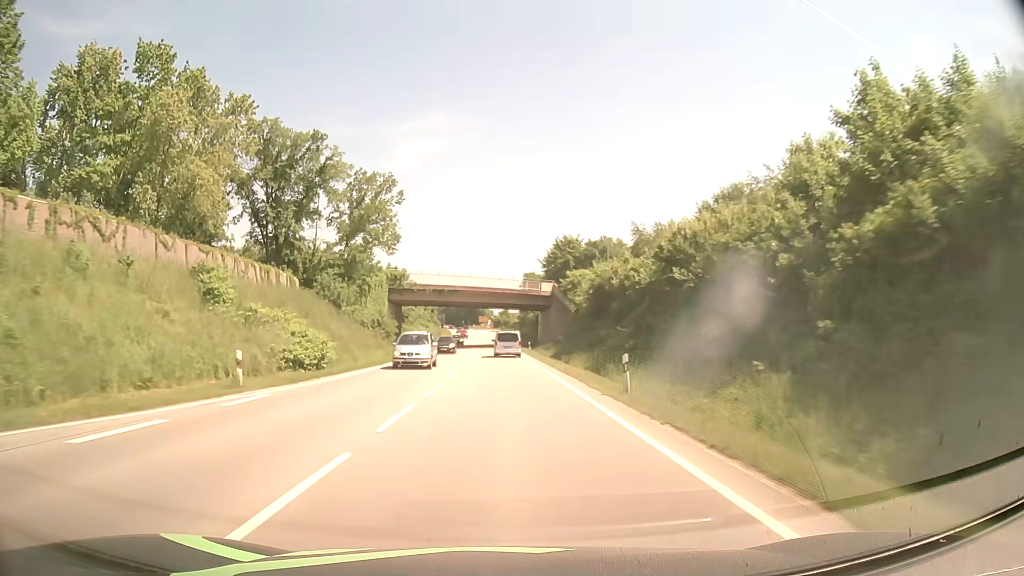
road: primary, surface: asphalt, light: Day
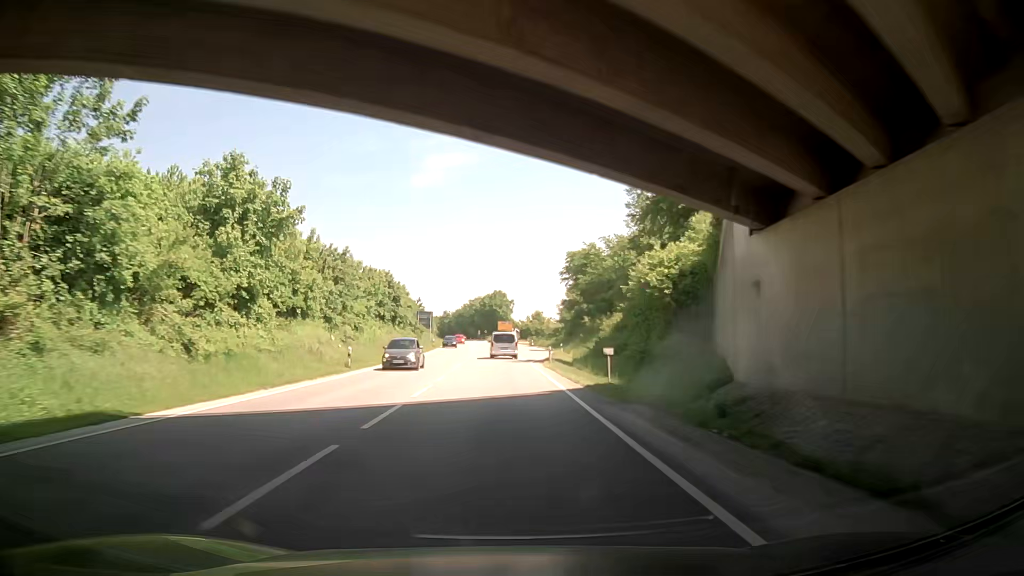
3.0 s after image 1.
(-1.5, +76.9) m; -1°
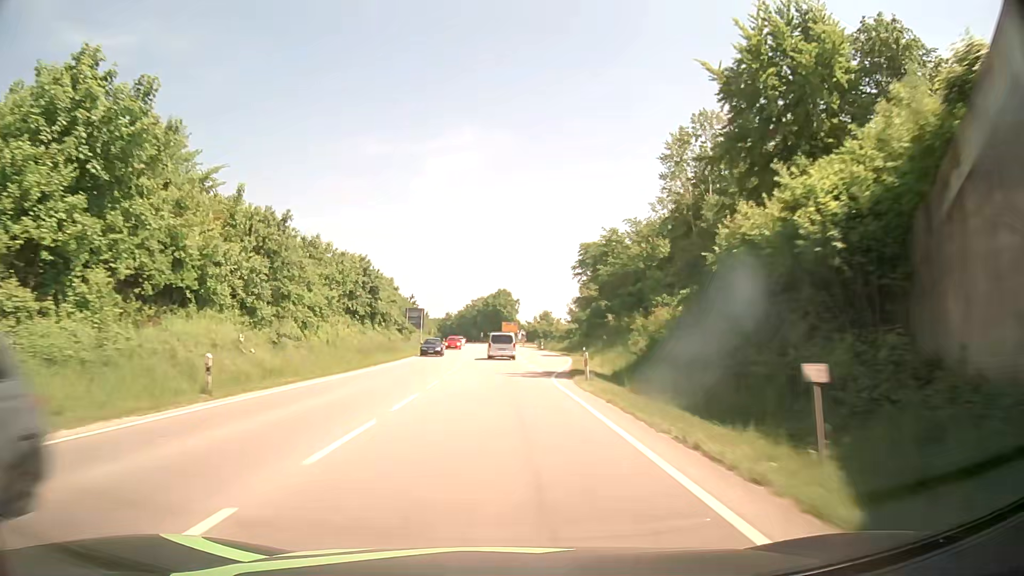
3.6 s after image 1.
(-0.4, +15.2) m; -2°
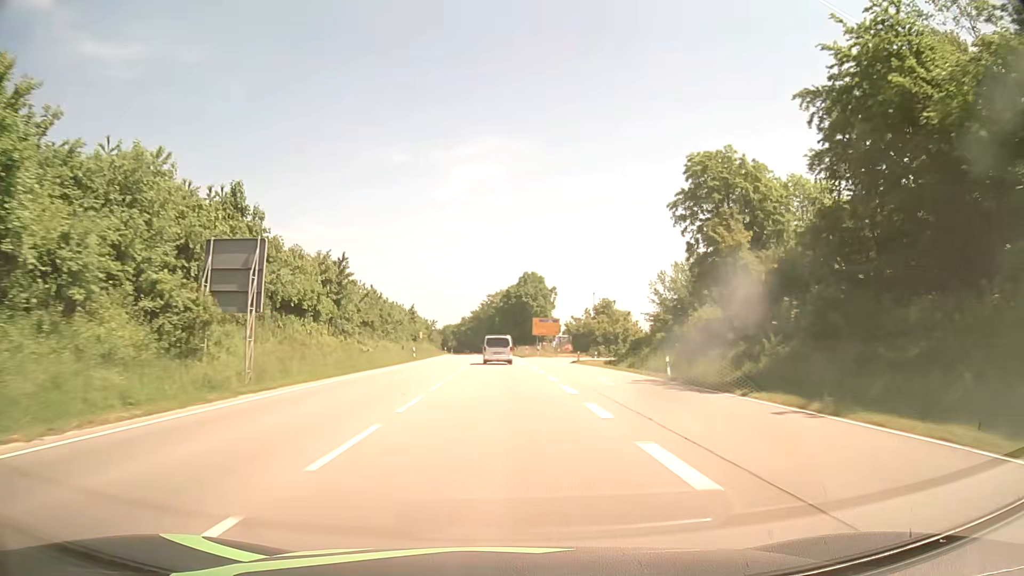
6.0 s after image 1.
(-0.2, +59.7) m; -1°
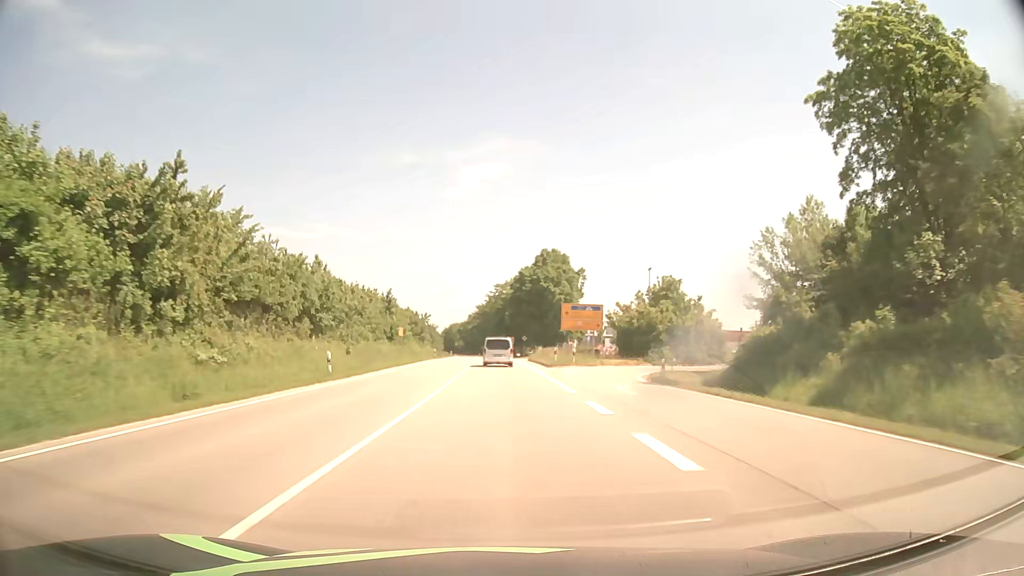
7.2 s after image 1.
(-0.3, +28.9) m; -1°
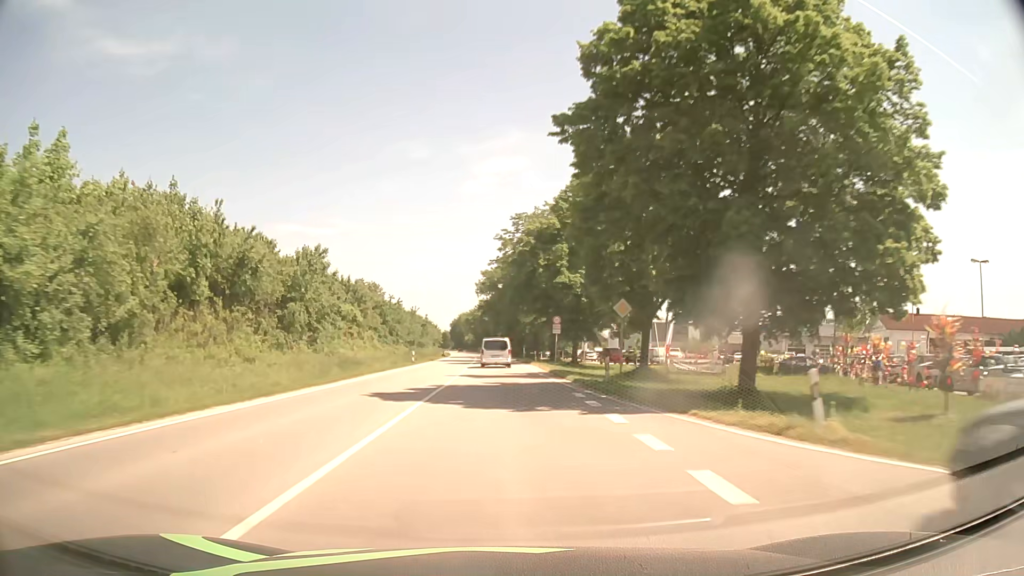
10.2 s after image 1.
(-1.1, +71.1) m; -2°
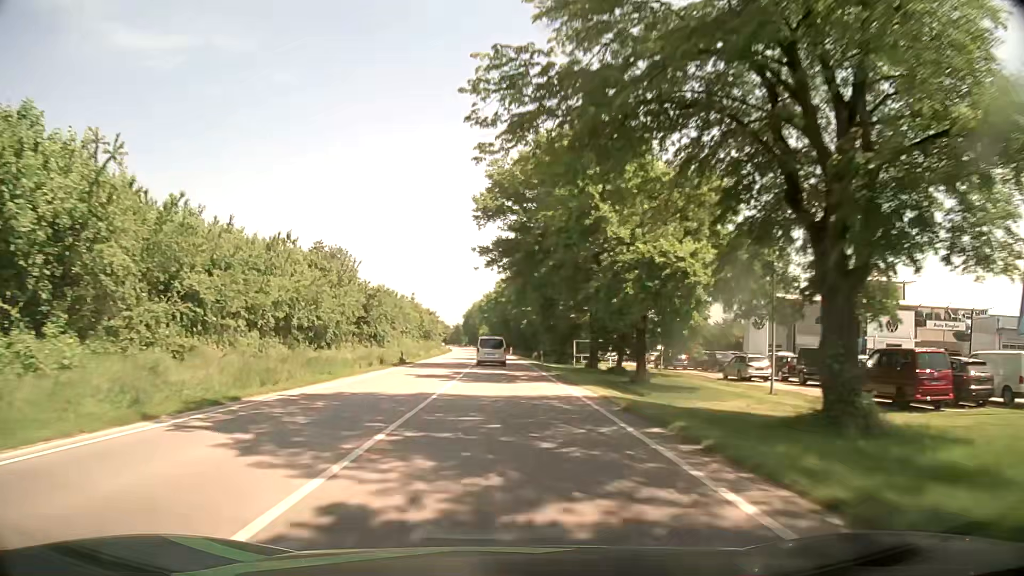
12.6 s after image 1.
(-0.9, +56.9) m; -2°
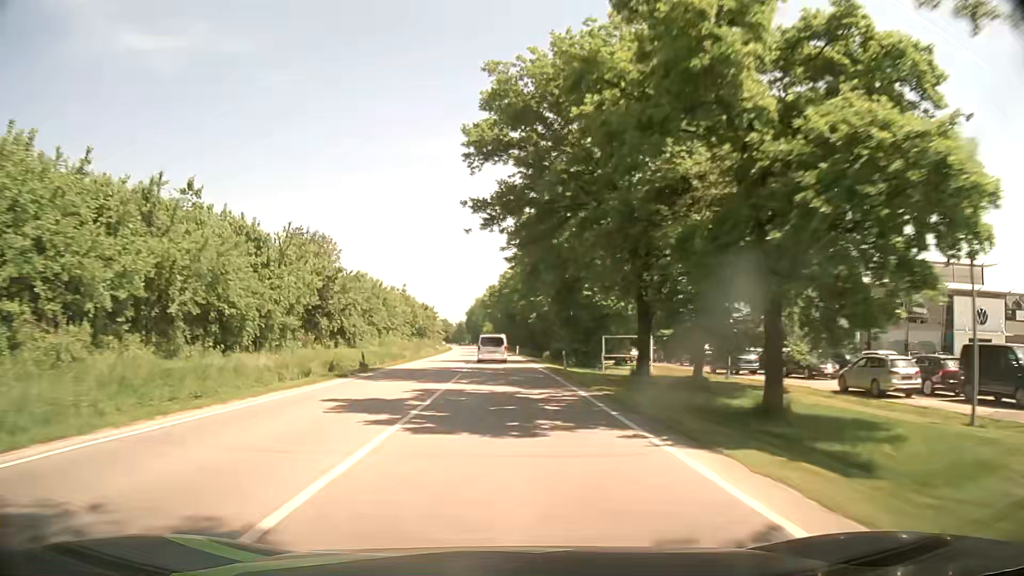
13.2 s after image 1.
(+0.1, +14.3) m; 0°
(0, +10) (0, +20) (0, +30) (0, +40) (0, +50) (0, +60) (-1, +70) (-1, +80) (-1, +90) (-2, +100) m
